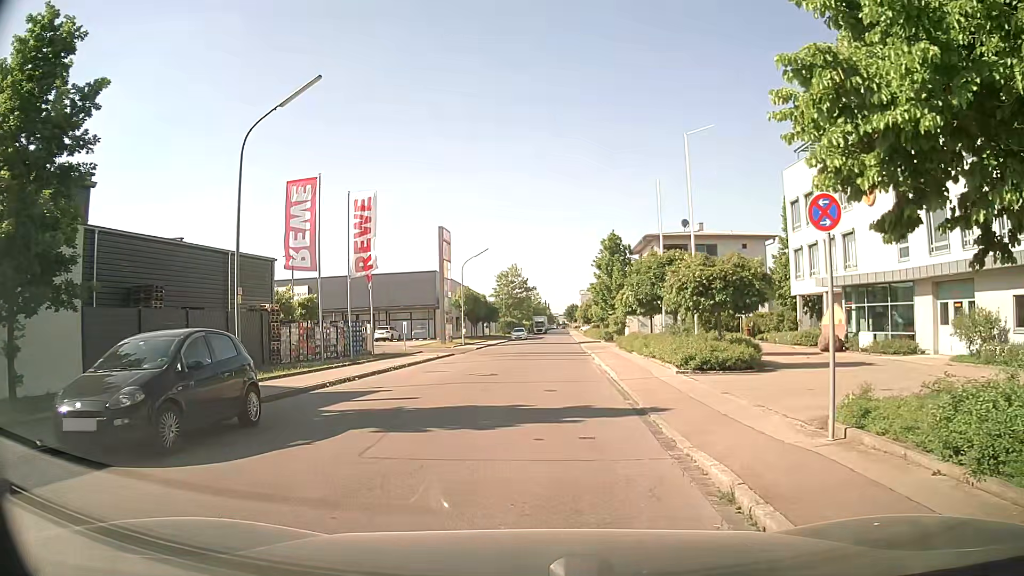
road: residential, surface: asphalt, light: Day
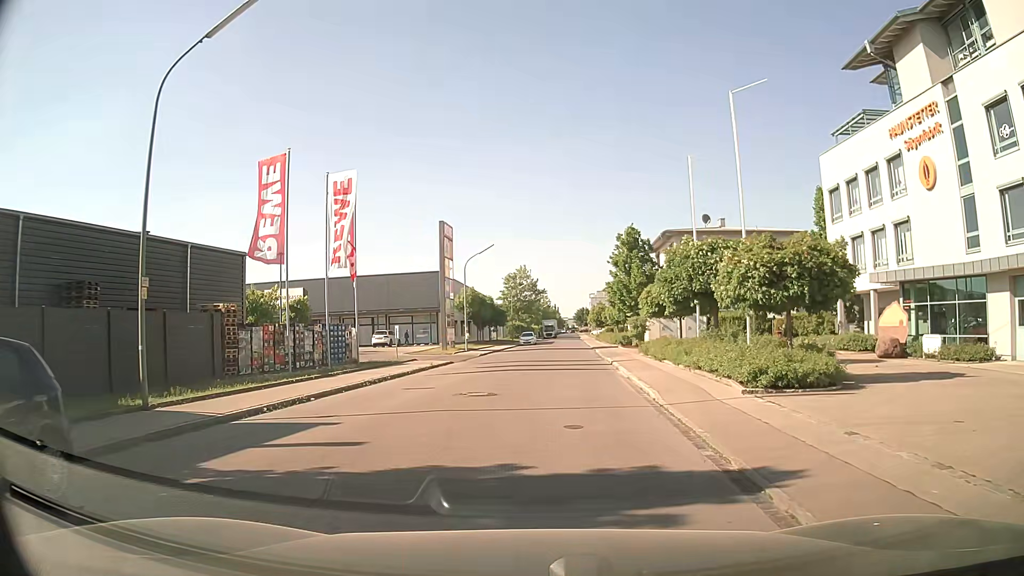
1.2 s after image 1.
(-0.1, +5.3) m; -2°
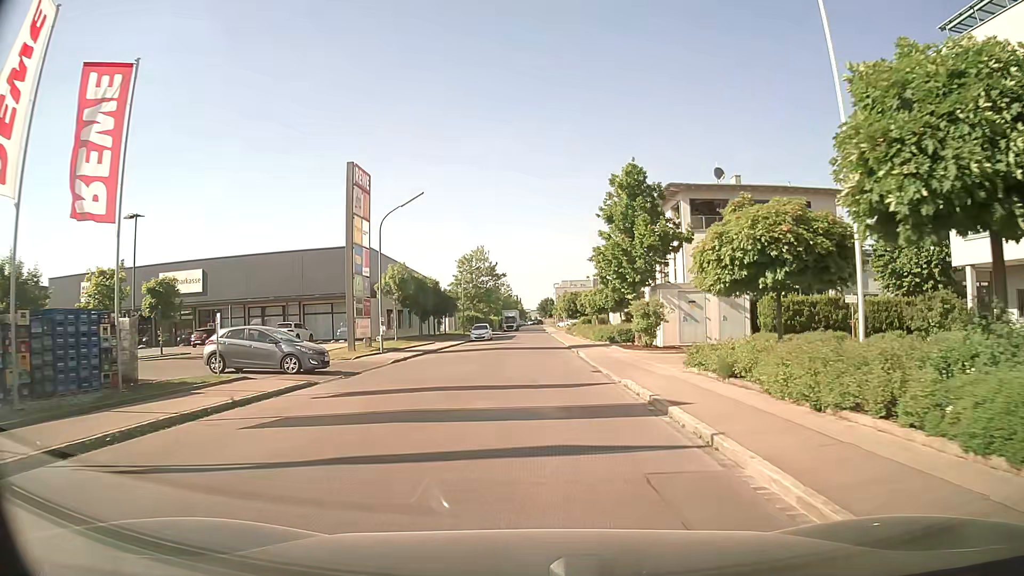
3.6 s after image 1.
(+0.7, +17.1) m; +4°
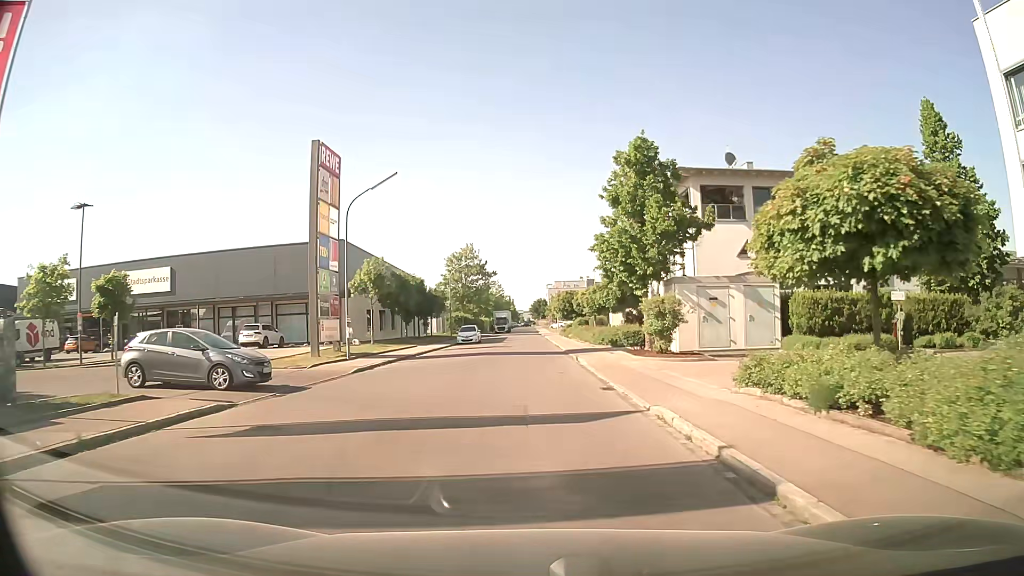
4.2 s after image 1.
(0.0, +4.7) m; +1°
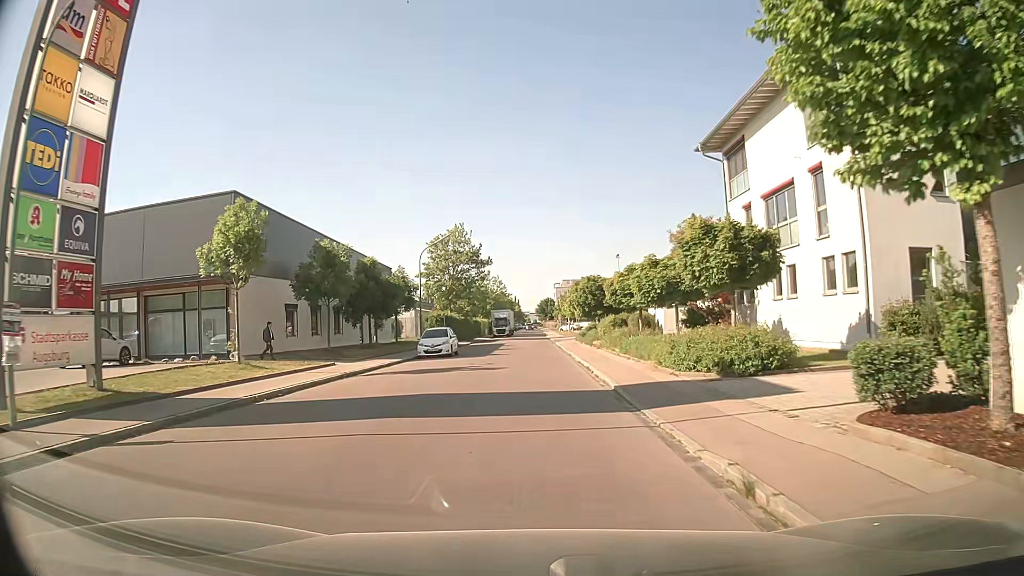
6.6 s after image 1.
(-0.1, +20.3) m; -1°
(0, +10) (0, +20) (0, +30) (0, +40) (0, +50) (0, +60) (0, +70) (0, +80) (0, +90) (0, +100) m
